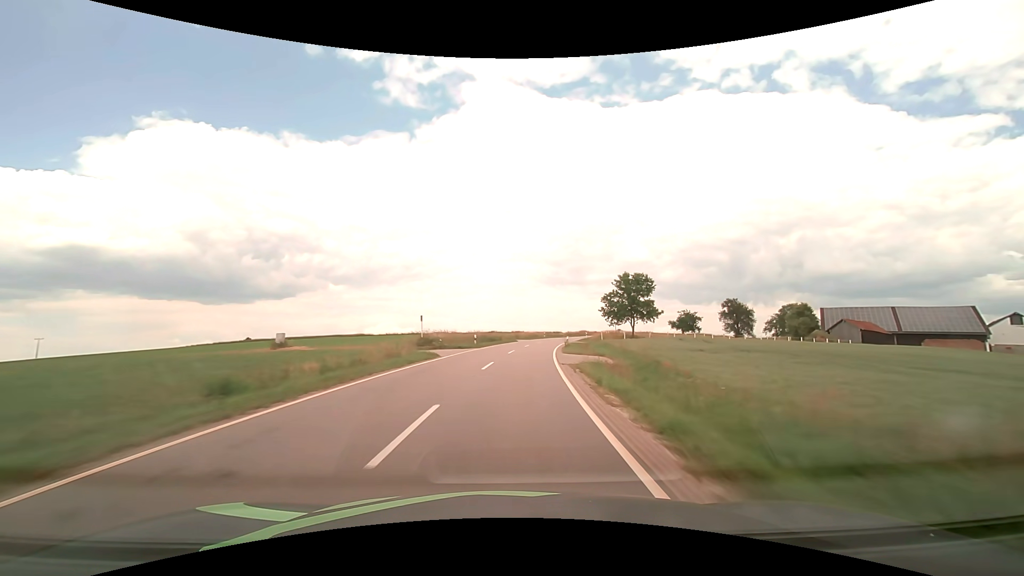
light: Day
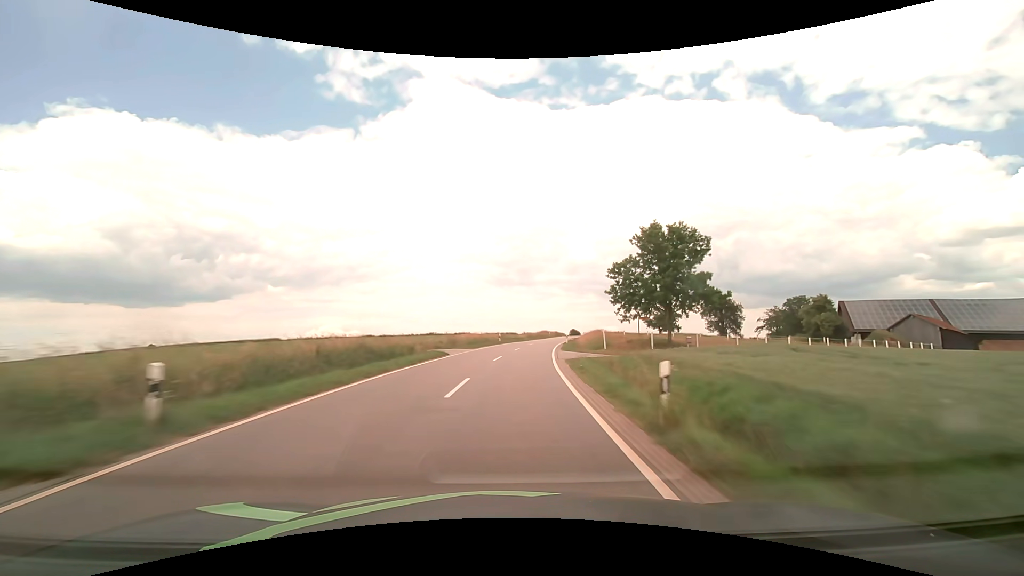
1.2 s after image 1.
(+1.7, +31.4) m; +6°
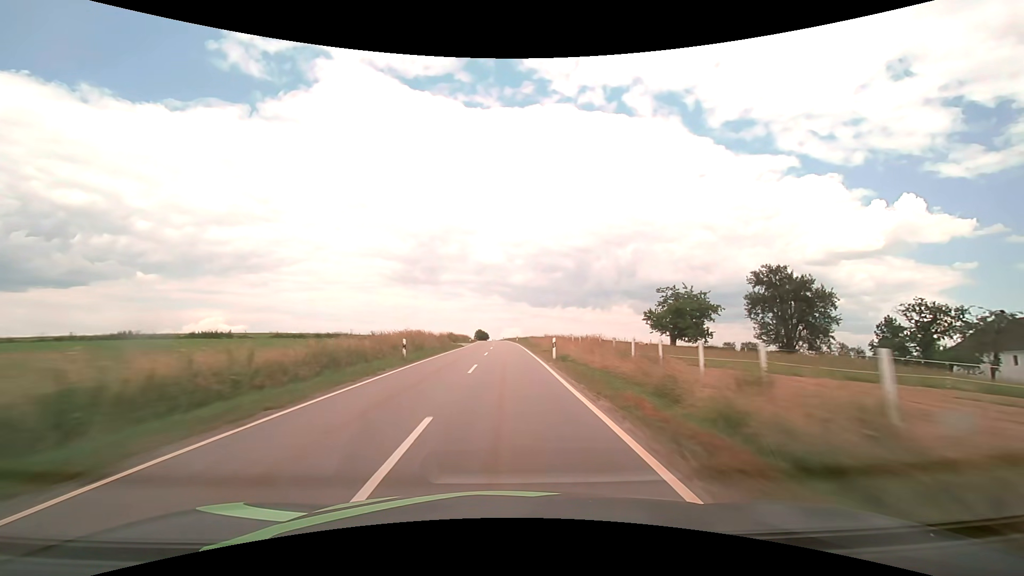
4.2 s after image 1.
(+9.1, +78.3) m; +11°
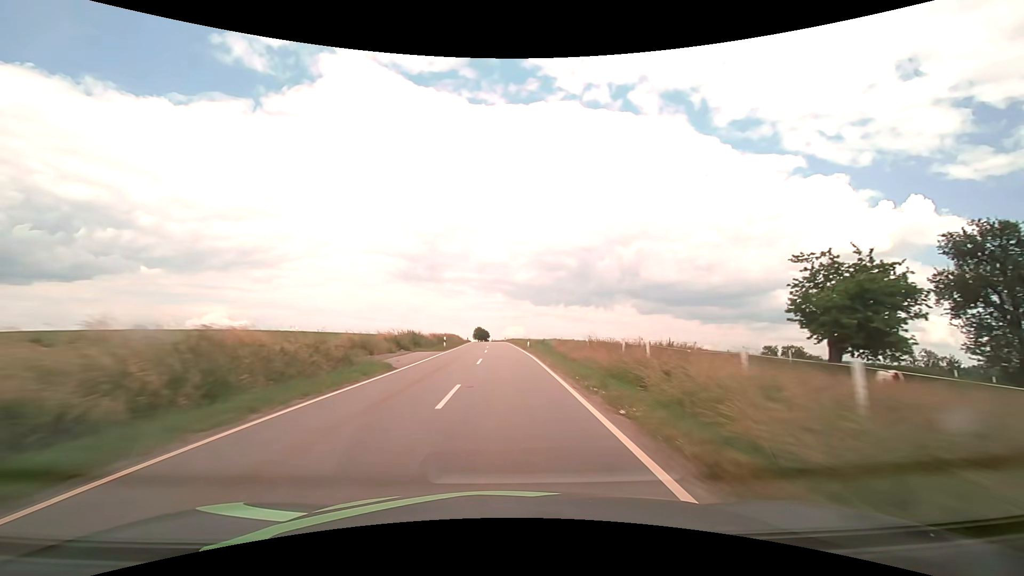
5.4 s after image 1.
(+0.1, +31.6) m; 0°
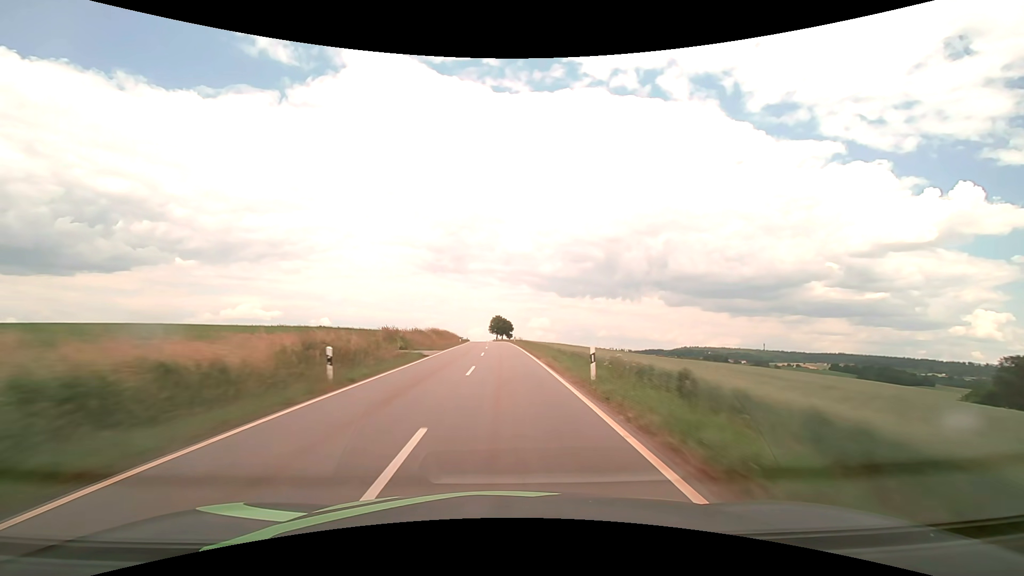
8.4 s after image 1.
(-1.9, +78.7) m; -3°
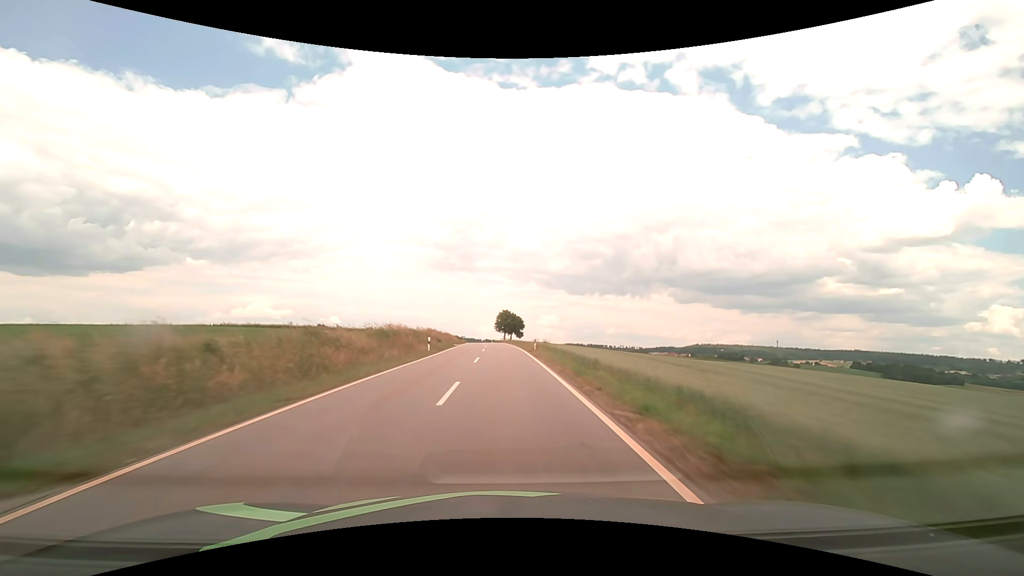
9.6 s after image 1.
(-0.2, +30.4) m; -1°
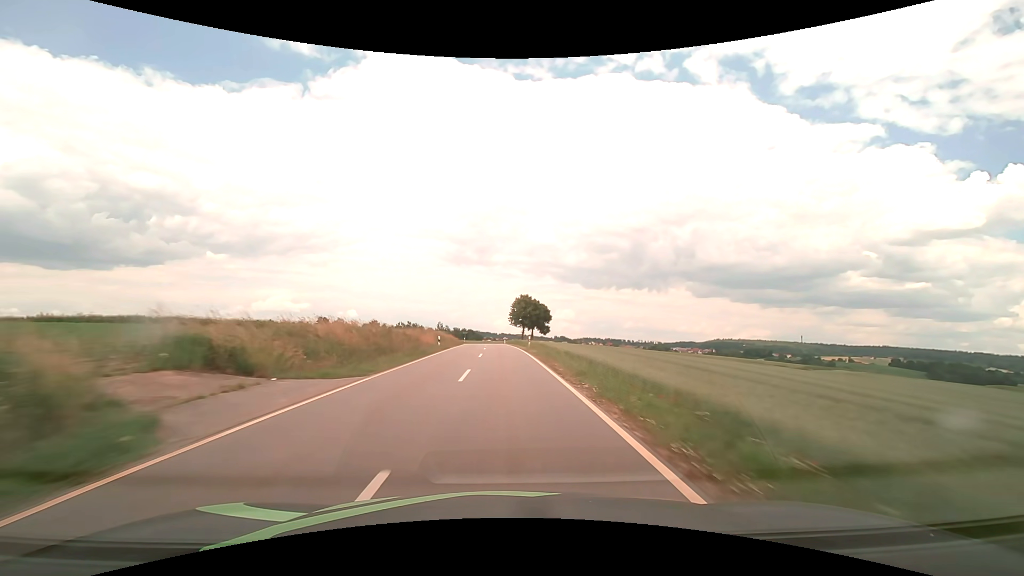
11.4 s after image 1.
(-0.8, +44.4) m; -2°
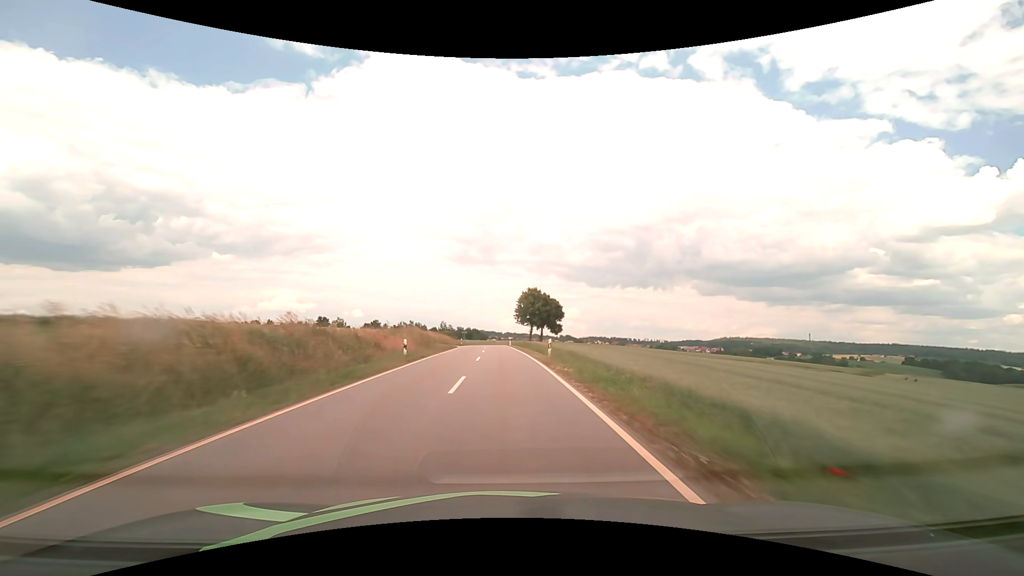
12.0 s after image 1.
(-0.1, +14.6) m; -1°
(0, +10) (0, +20) (0, +30) (-1, +40) (-1, +50) (-1, +60) (-2, +70) (-2, +80) (-3, +90) (-3, +100) m
